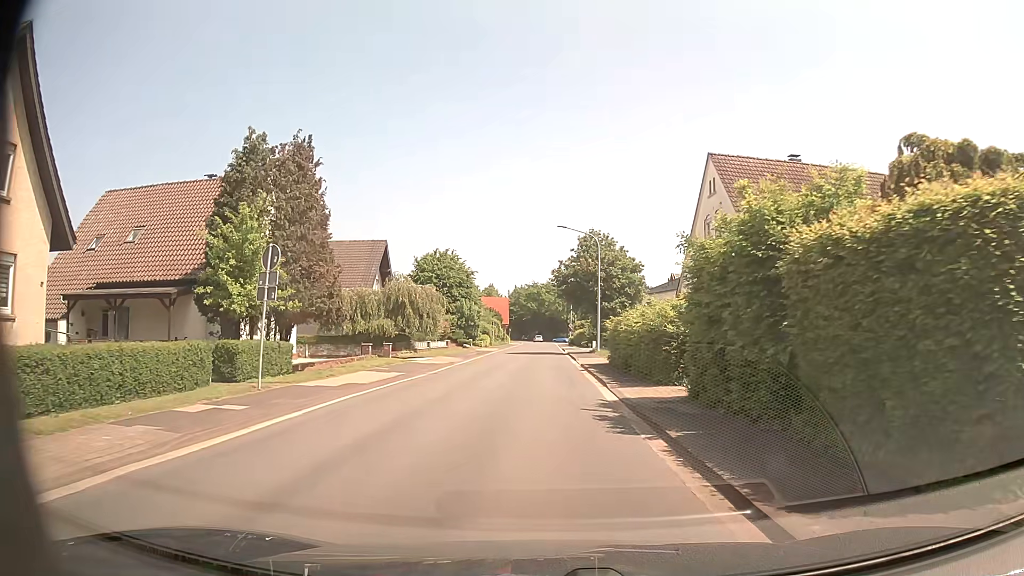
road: tertiary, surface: asphalt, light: Day
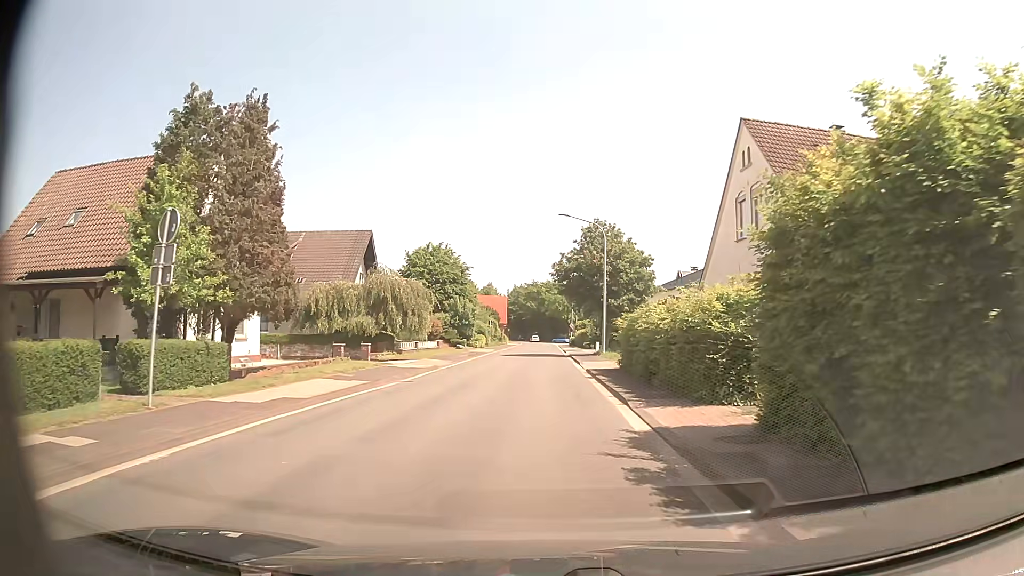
(0.0, +4.7) m; +1°
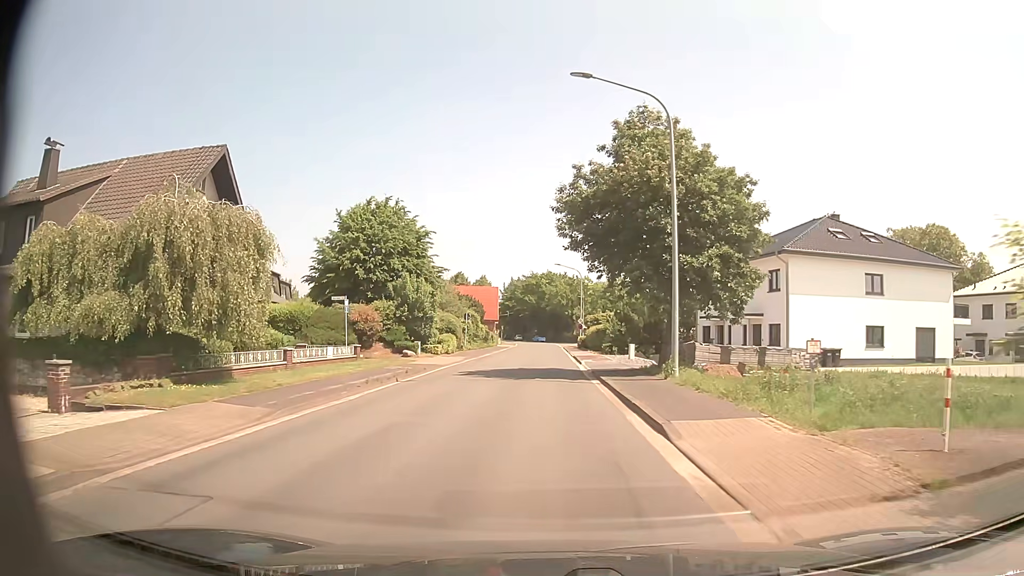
(-0.2, +23.4) m; 0°
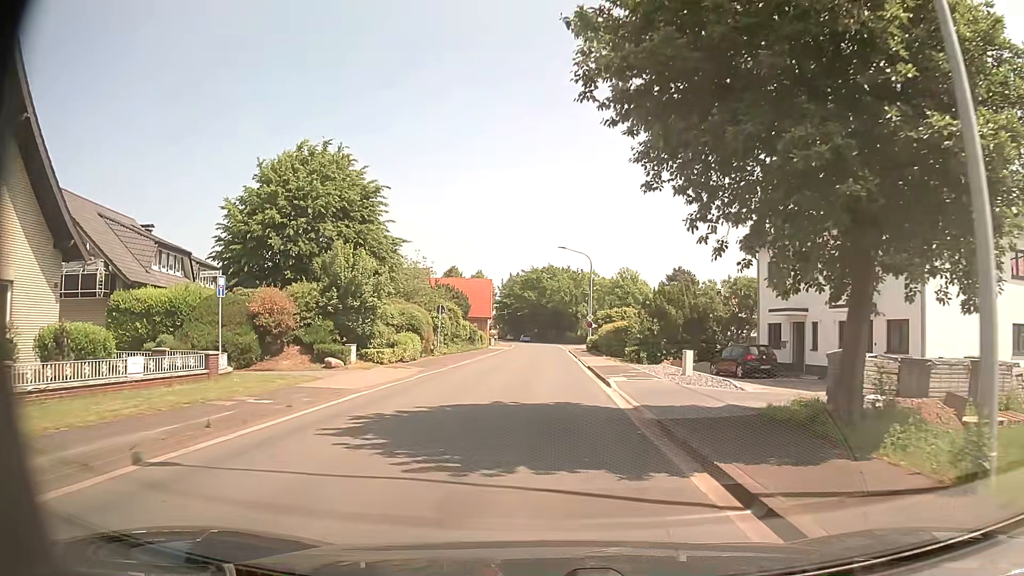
(-0.2, +14.0) m; -1°
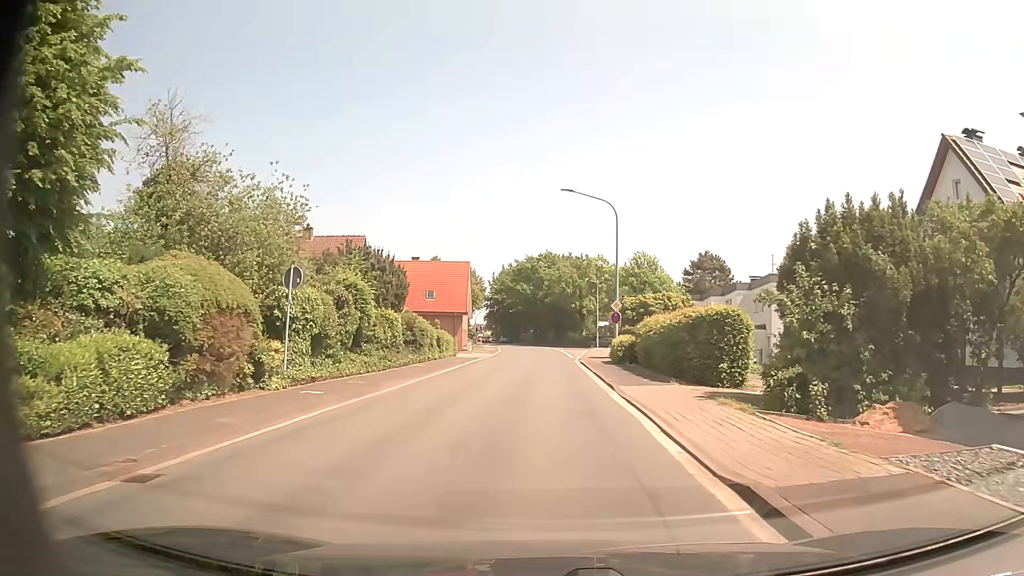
(+0.1, +23.4) m; 0°
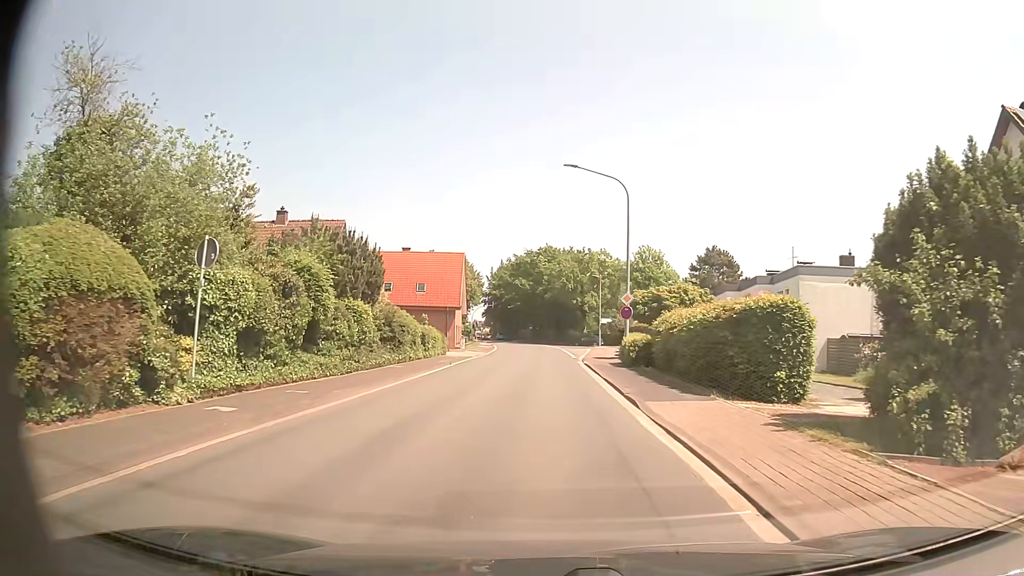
(0.0, +4.7) m; 0°
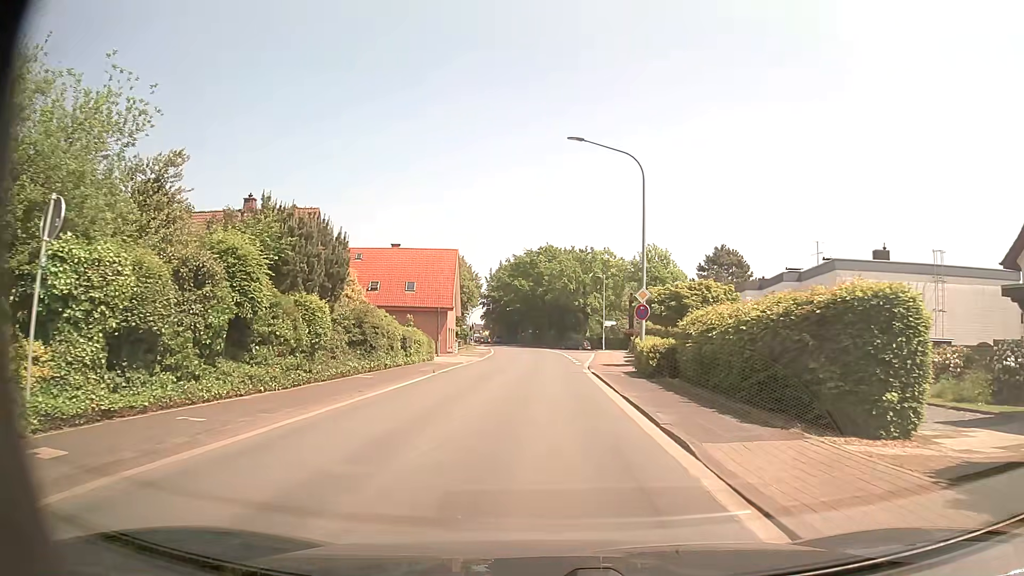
(0.0, +4.8) m; 0°
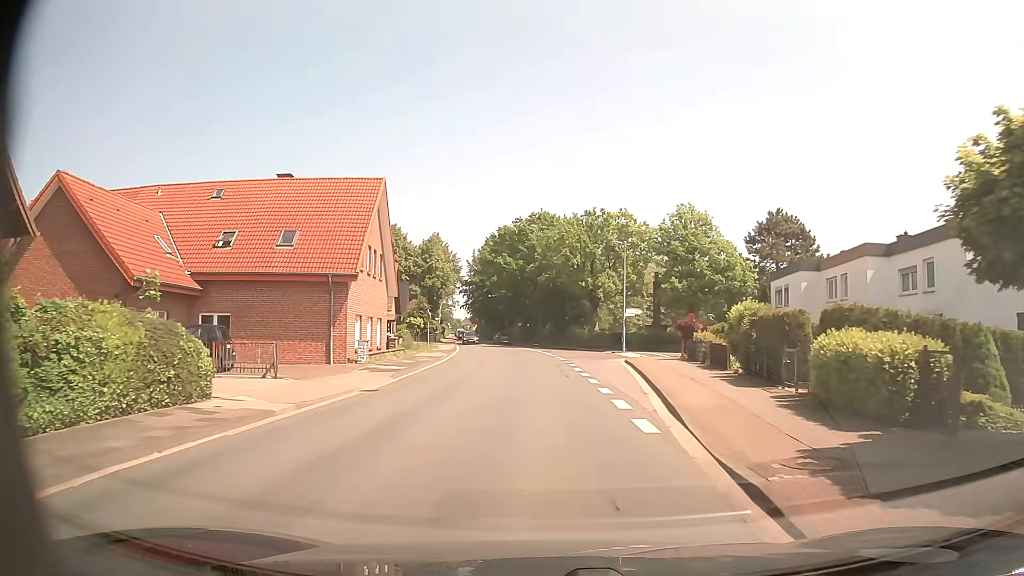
(+0.3, +25.4) m; +1°
(0, +10) (0, +20) (-1, +30) (-1, +40) (-2, +50) (-3, +60) (-5, +70) (-6, +80) (-7, +90) (-9, +99) m
